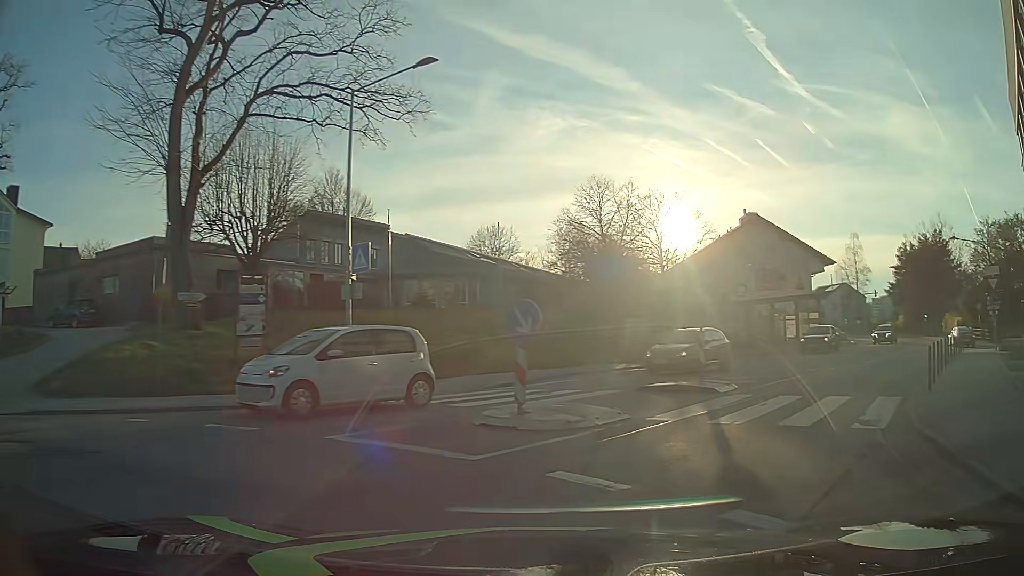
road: tertiary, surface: asphalt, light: Day
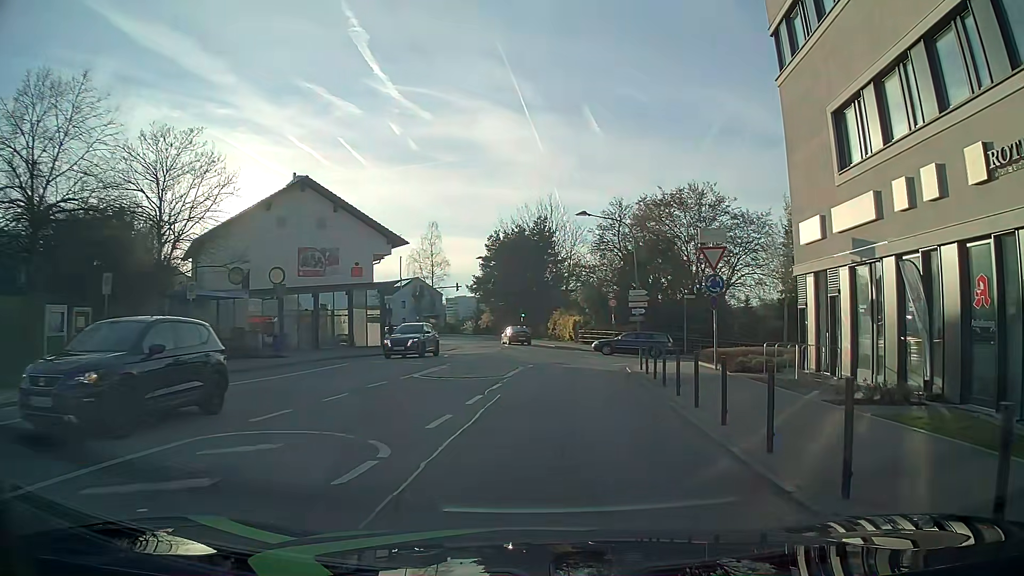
(+5.1, +14.3) m; +36°
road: unclassified
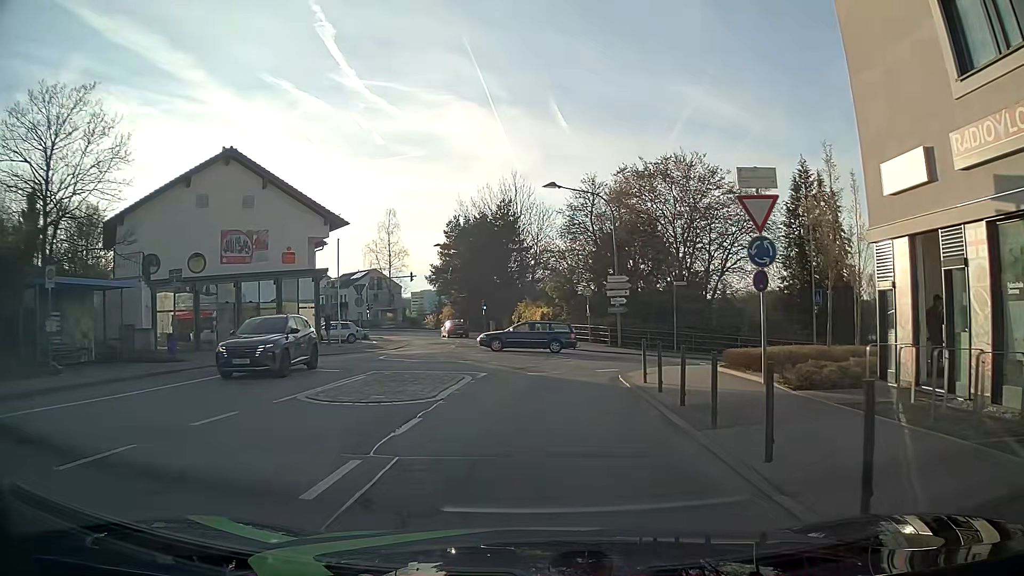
(0.0, +7.0) m; +1°
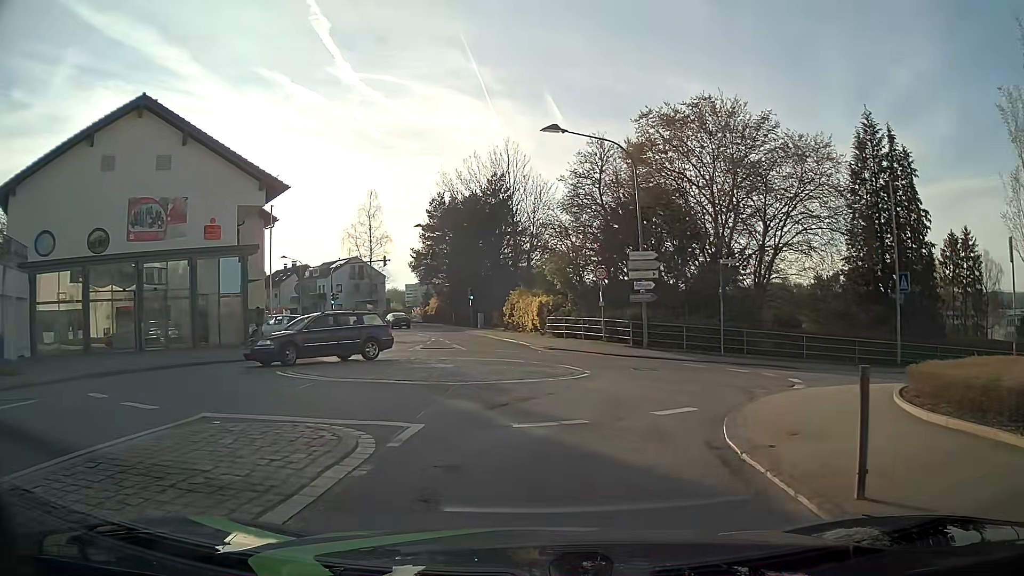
(0.0, +9.7) m; 0°
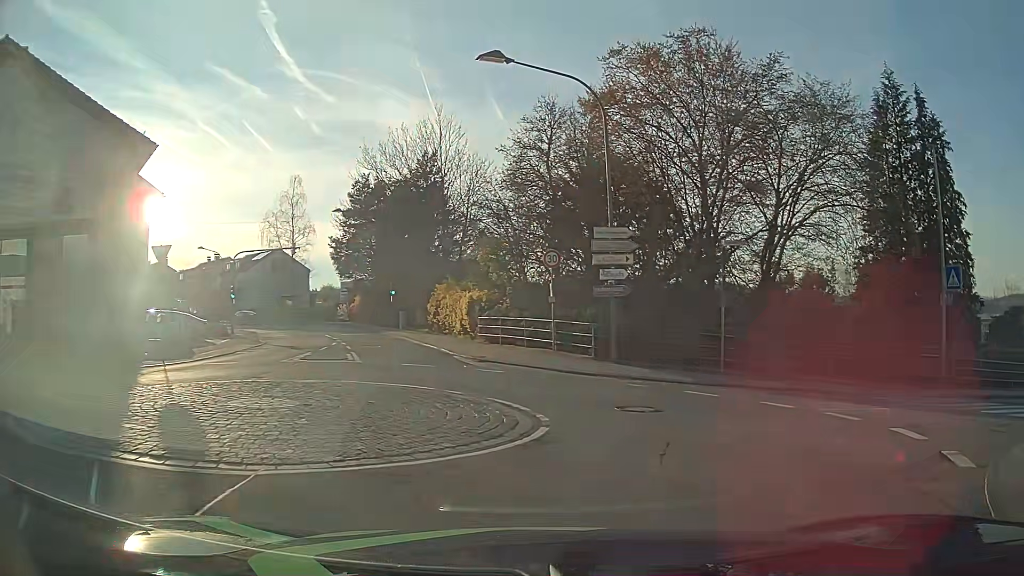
(+0.2, +7.6) m; +4°
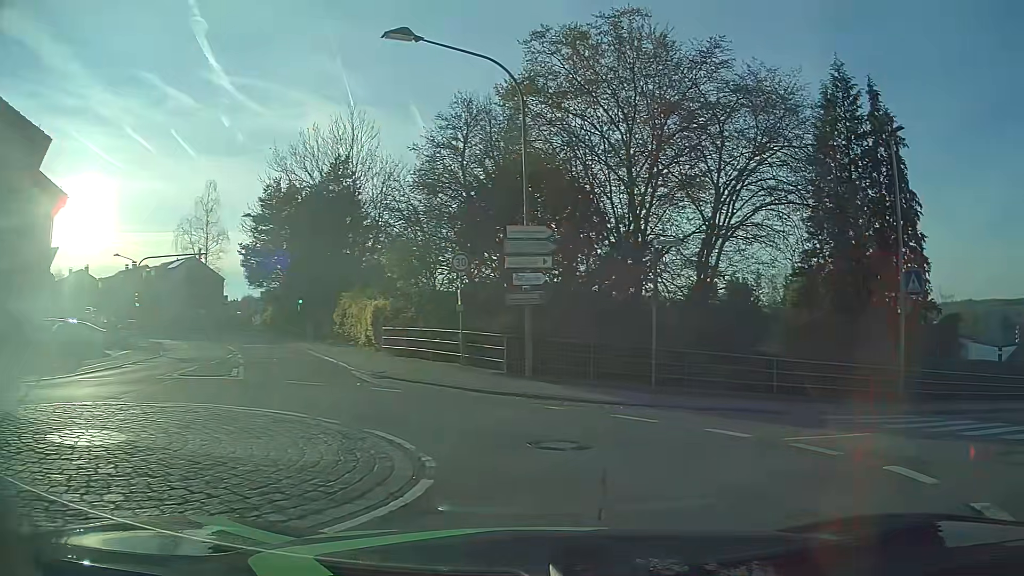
(+0.2, +2.3) m; +7°
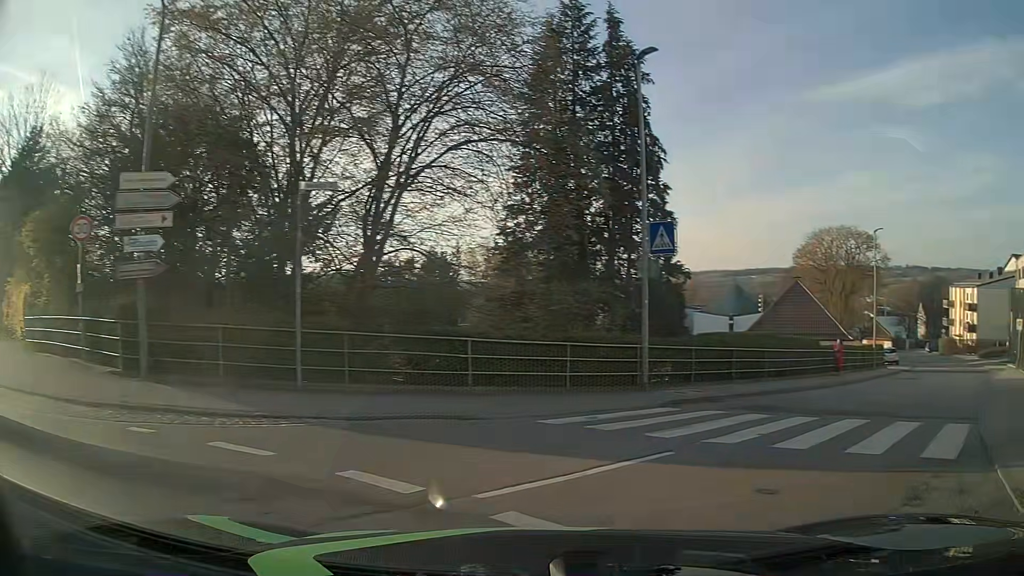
(+1.0, +4.6) m; +27°
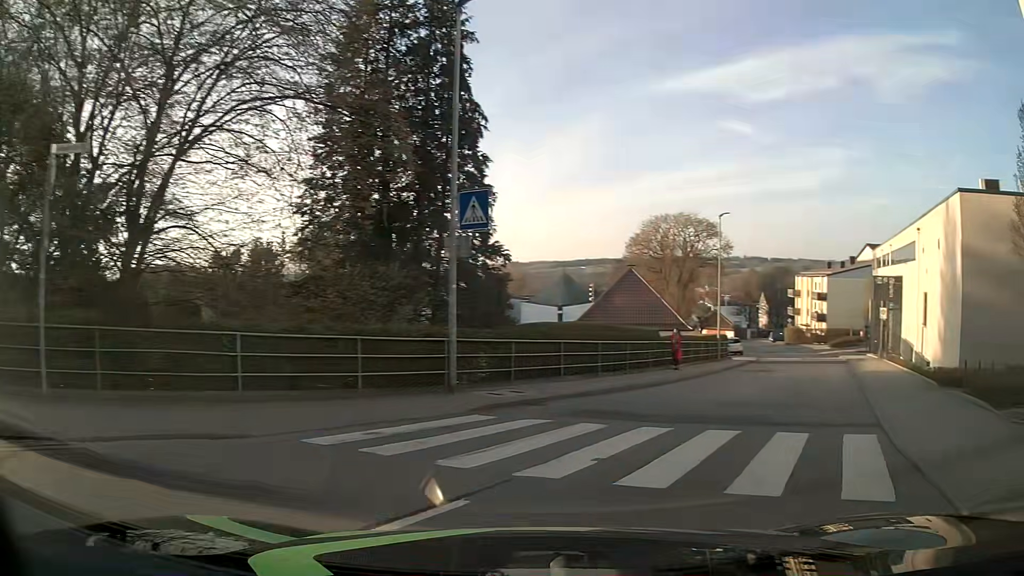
(+0.3, +2.6) m; +13°
(+3, +9) (+8, +18) (+12, +27) (+17, +36) (+21, +45) (+25, +54) (+28, +64) (+30, +74) (+31, +84) (+32, +94) m
